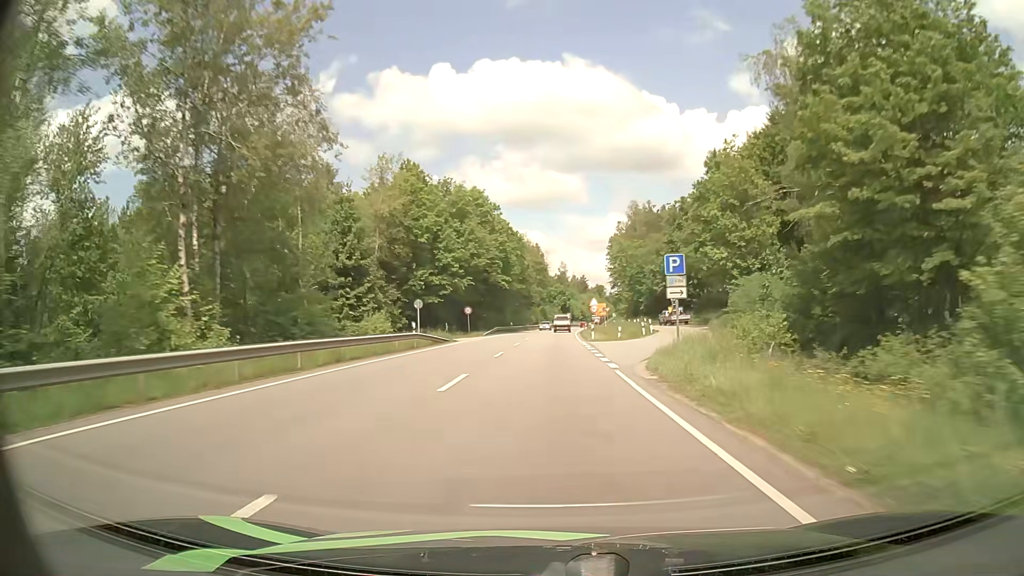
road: primary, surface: asphalt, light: Day
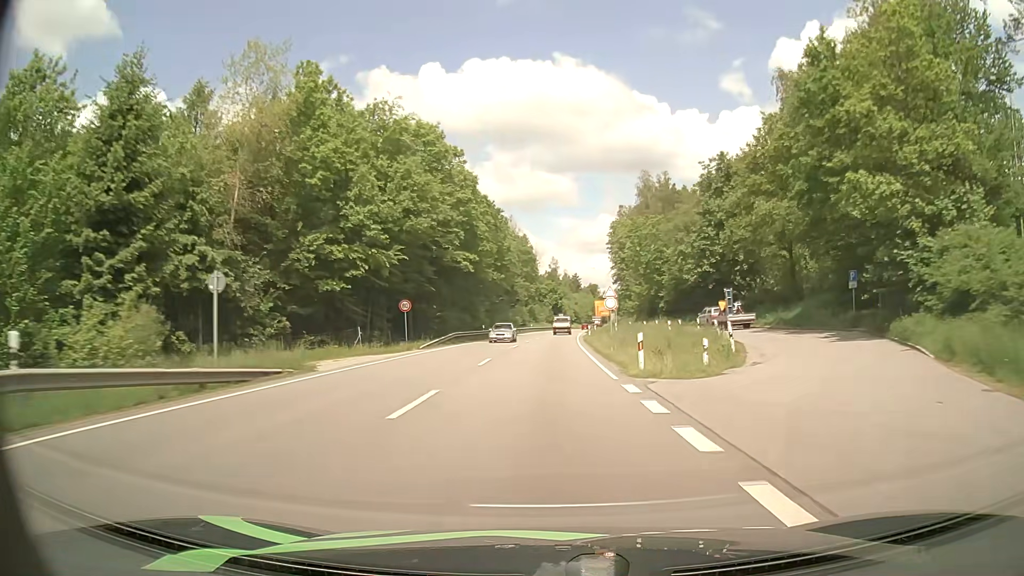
(+0.2, +27.3) m; 0°
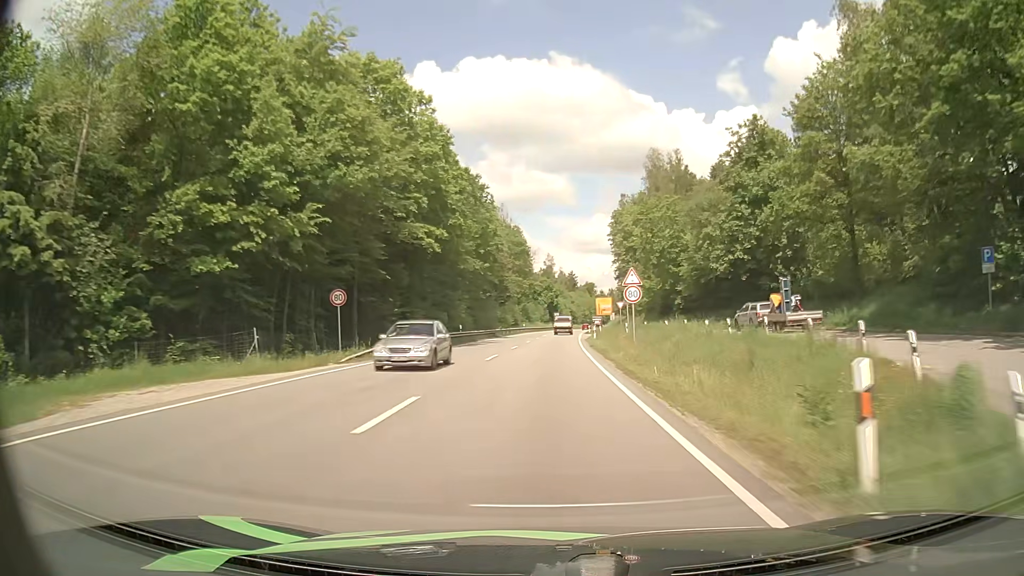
(+0.1, +13.3) m; +1°
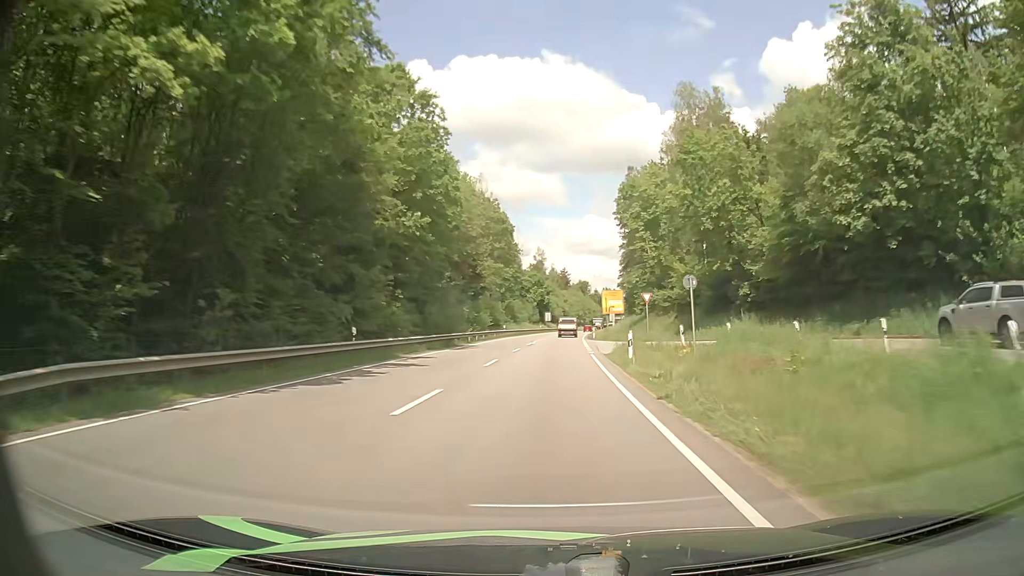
(+0.1, +26.3) m; +1°
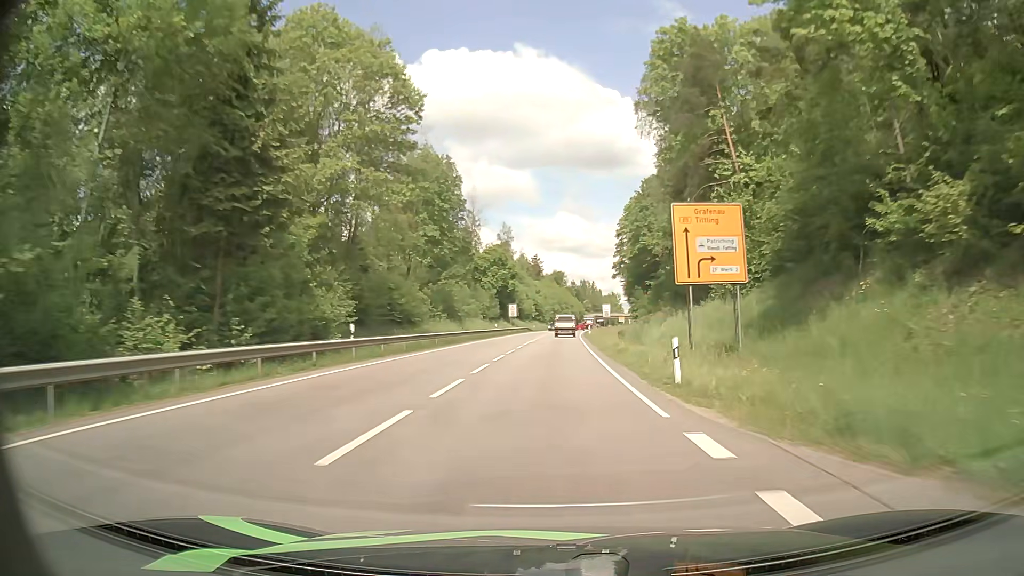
(+1.0, +52.5) m; +3°
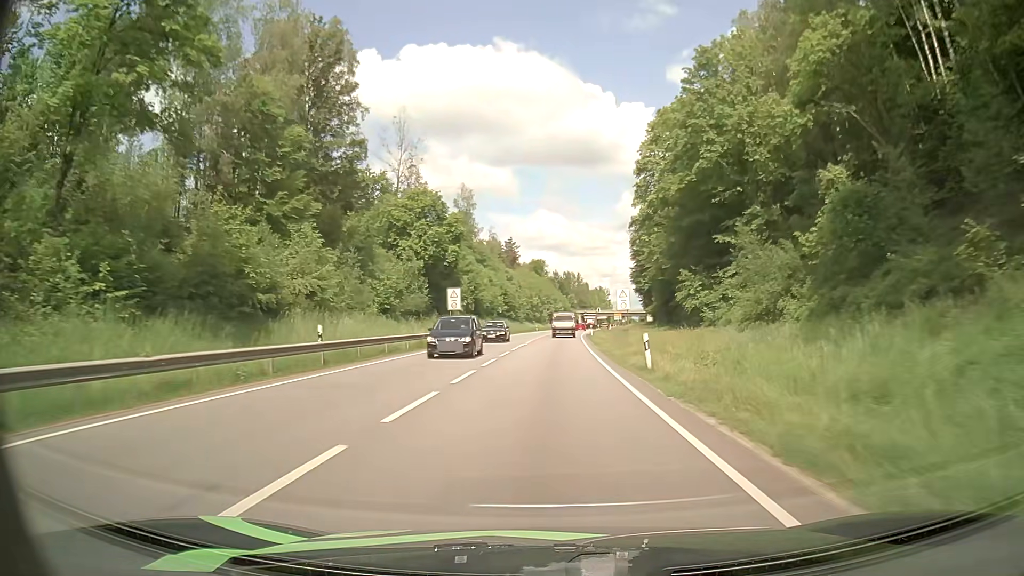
(+0.8, +51.0) m; +2°
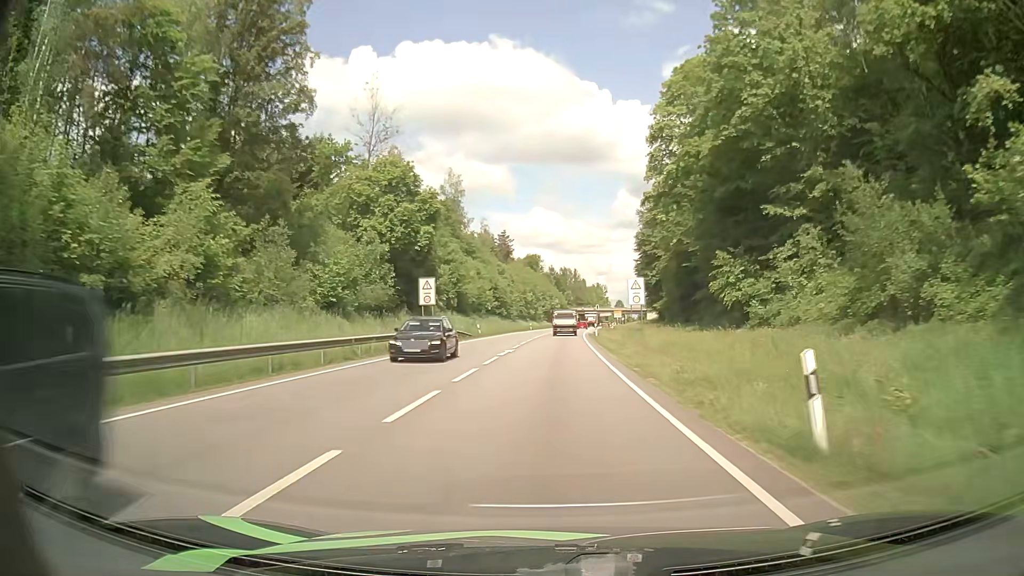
(0.0, +12.1) m; 0°
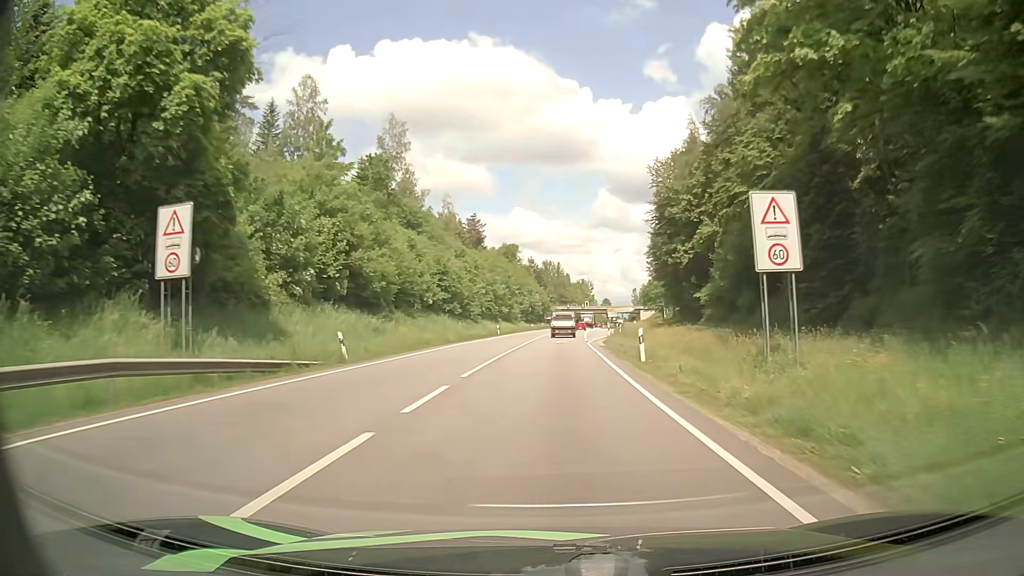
(+0.6, +34.7) m; +2°
